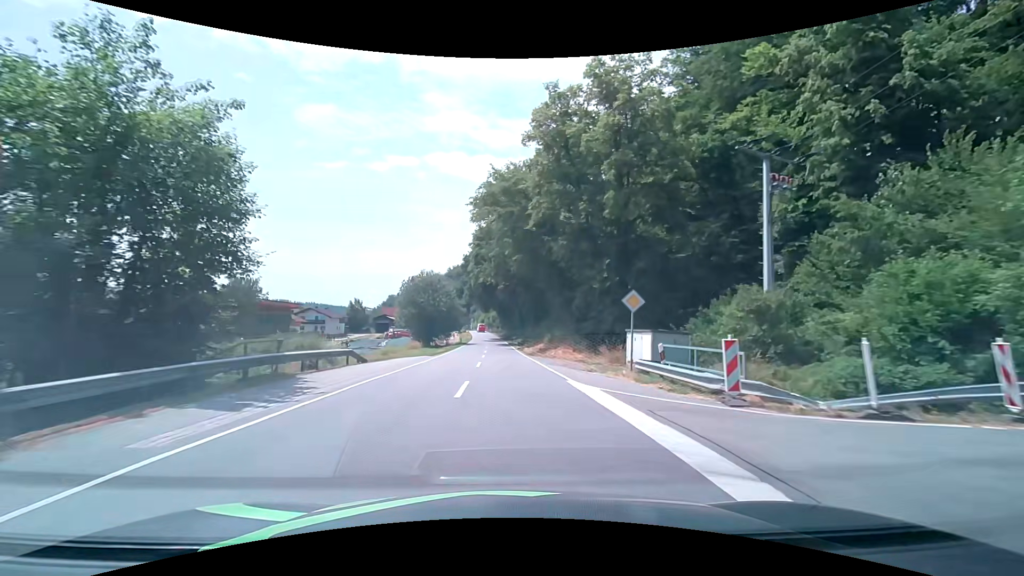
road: secondary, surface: asphalt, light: Day
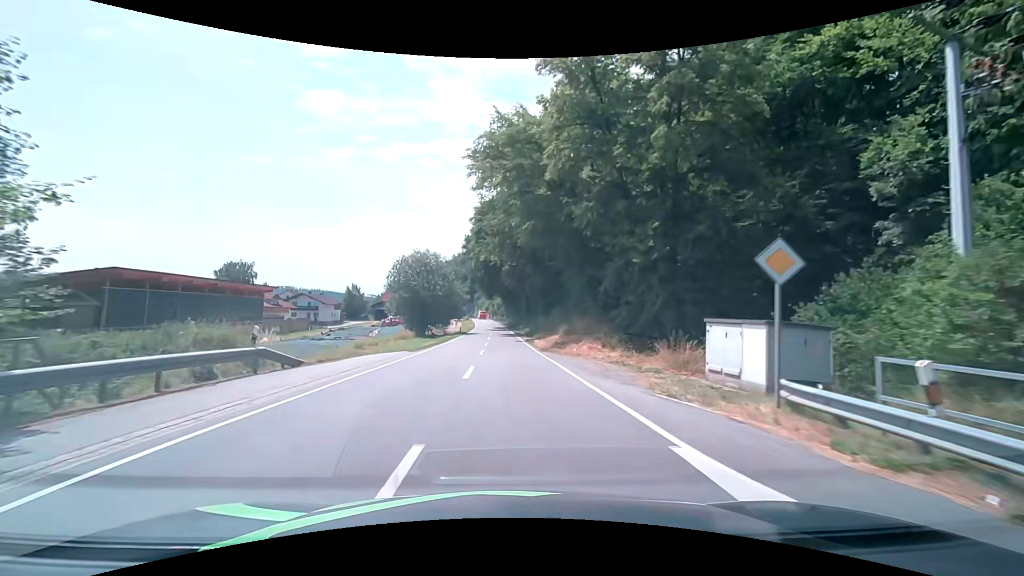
(-0.1, +8.9) m; -1°
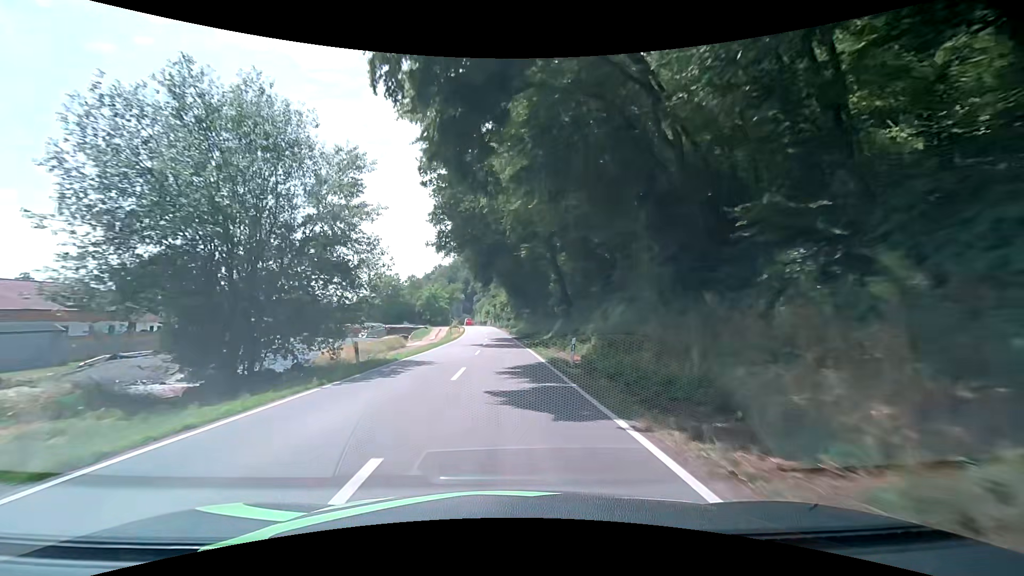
(-0.1, +44.9) m; -1°
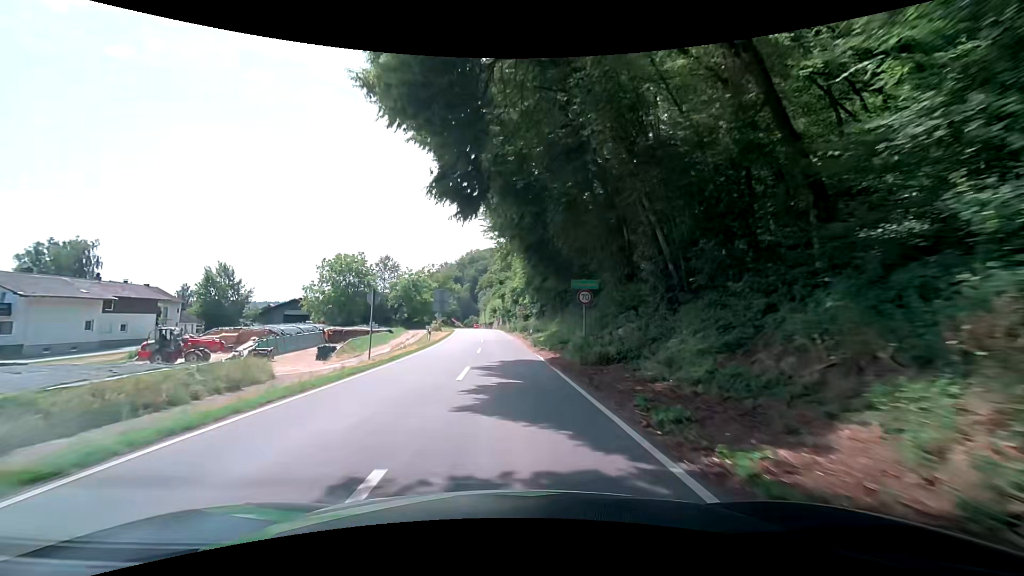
(-0.2, +36.2) m; -1°
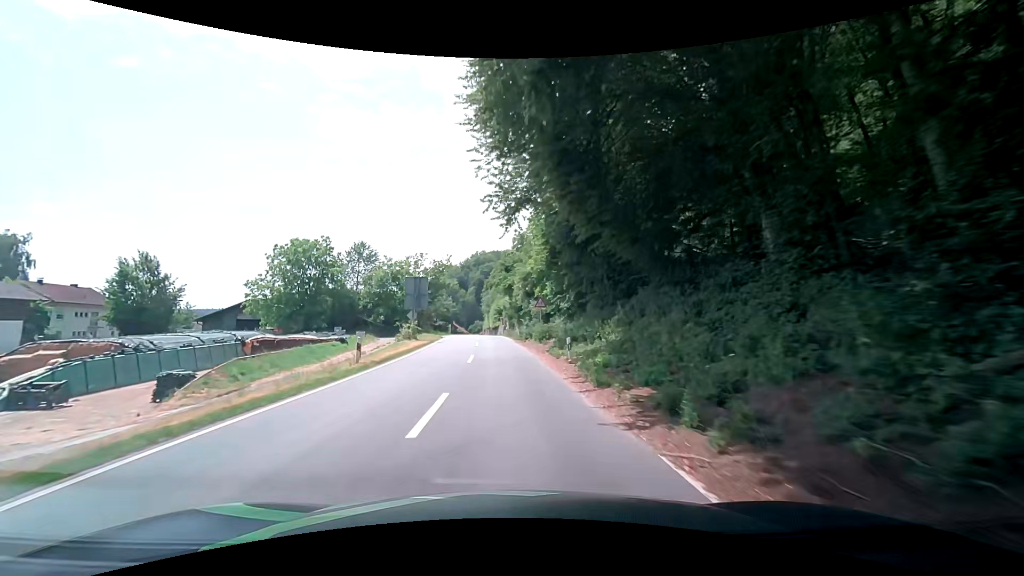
(-0.1, +18.7) m; -1°
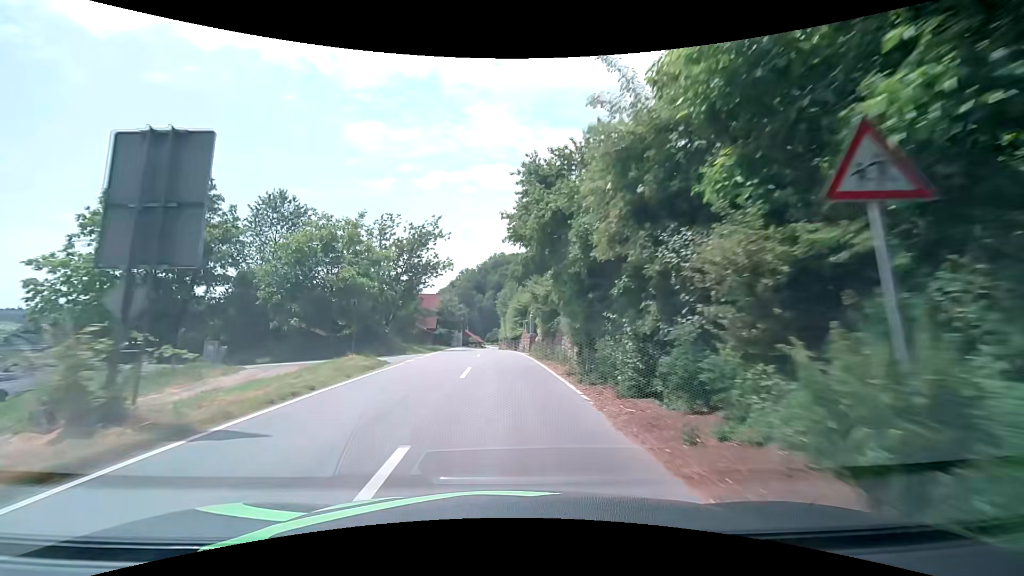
(0.0, +28.4) m; -1°
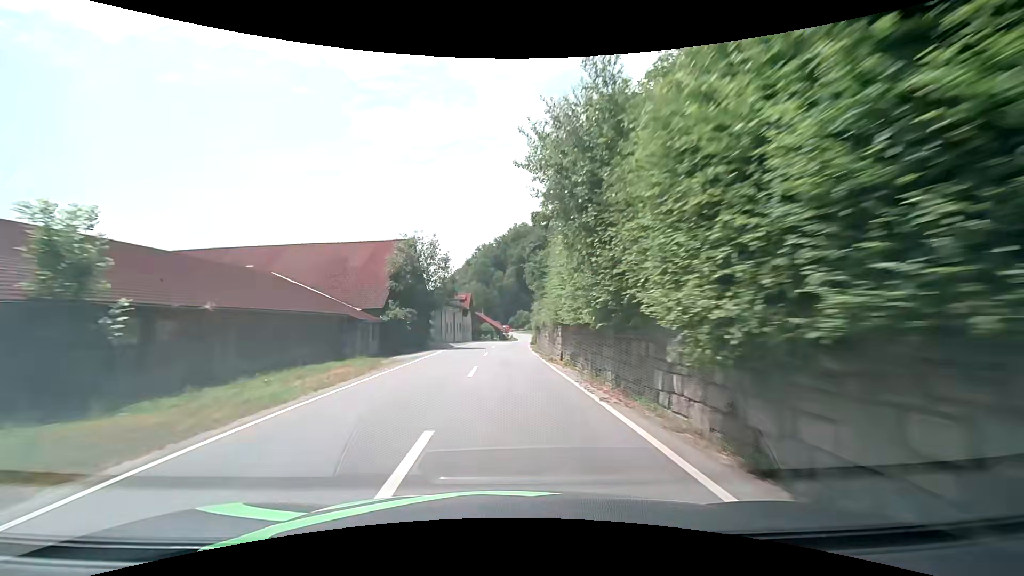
(-2.4, +47.0) m; -4°
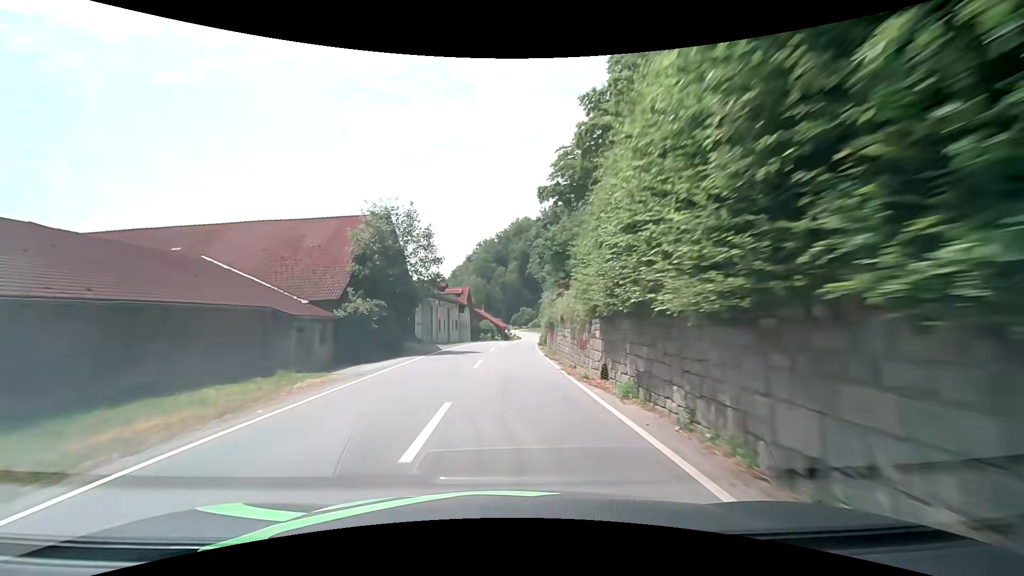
(0.0, +9.5) m; 0°
(0, +10) (0, +20) (0, +30) (+1, +40) (+1, +50) (+3, +60) (+4, +70) (+5, +80) (+6, +90) (+7, +100) m
